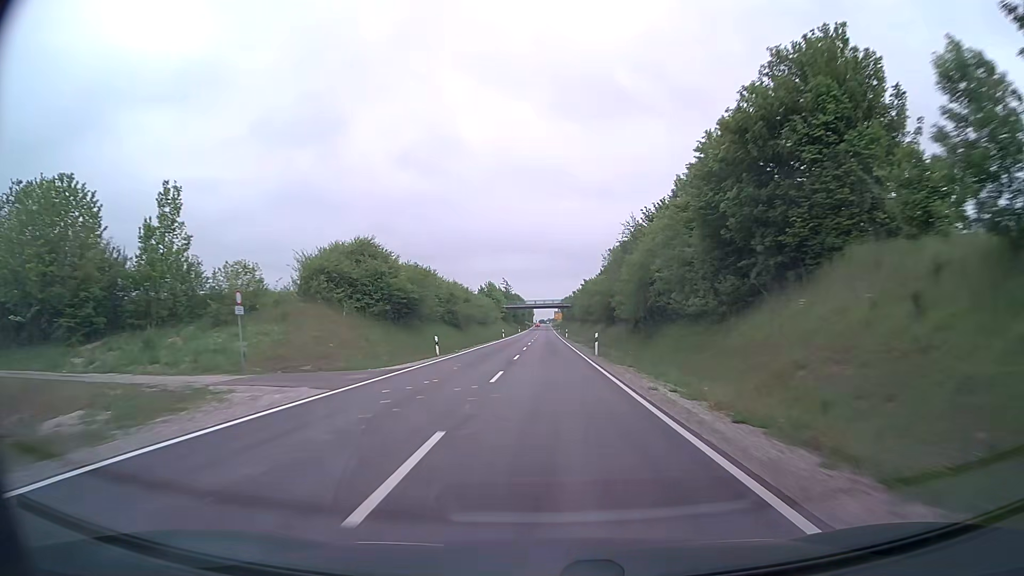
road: secondary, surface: asphalt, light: Day
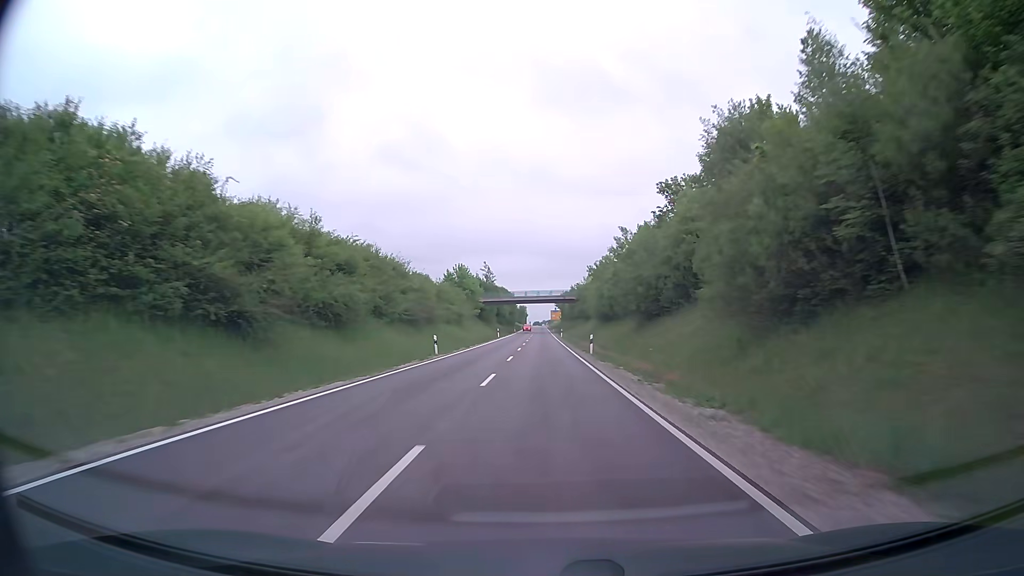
(+0.2, +48.8) m; +1°
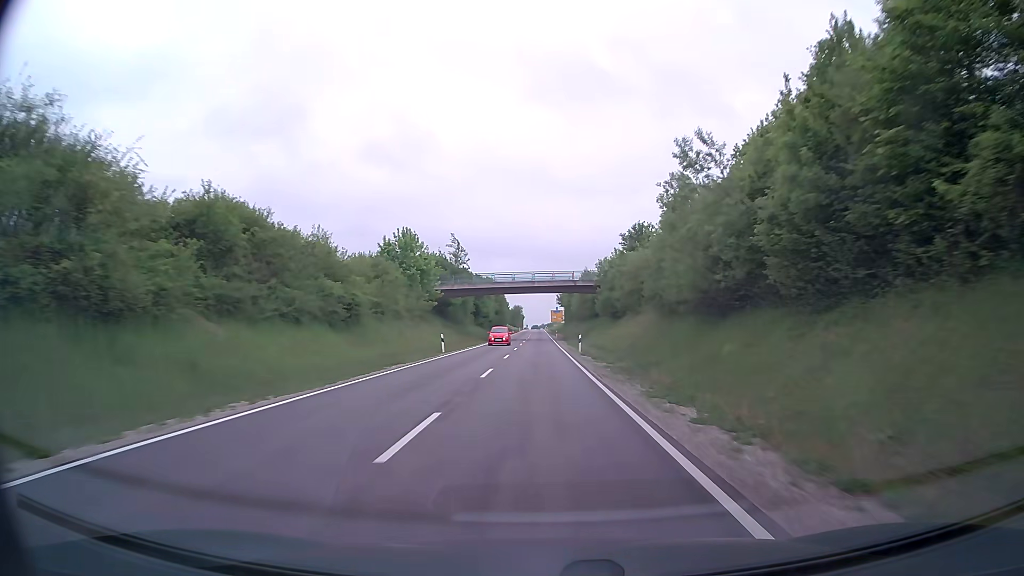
(+0.1, +44.9) m; 0°
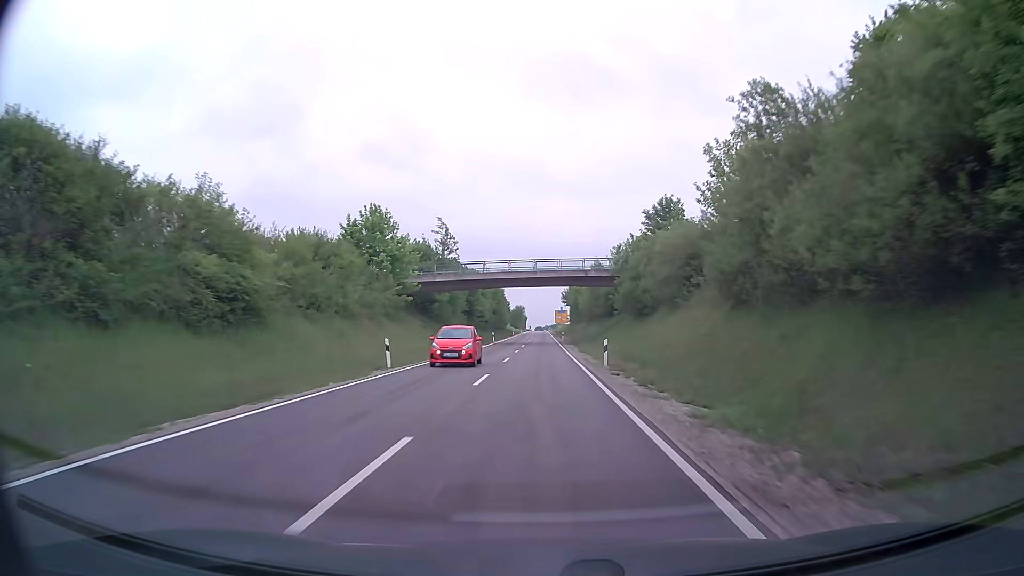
(0.0, +14.4) m; 0°
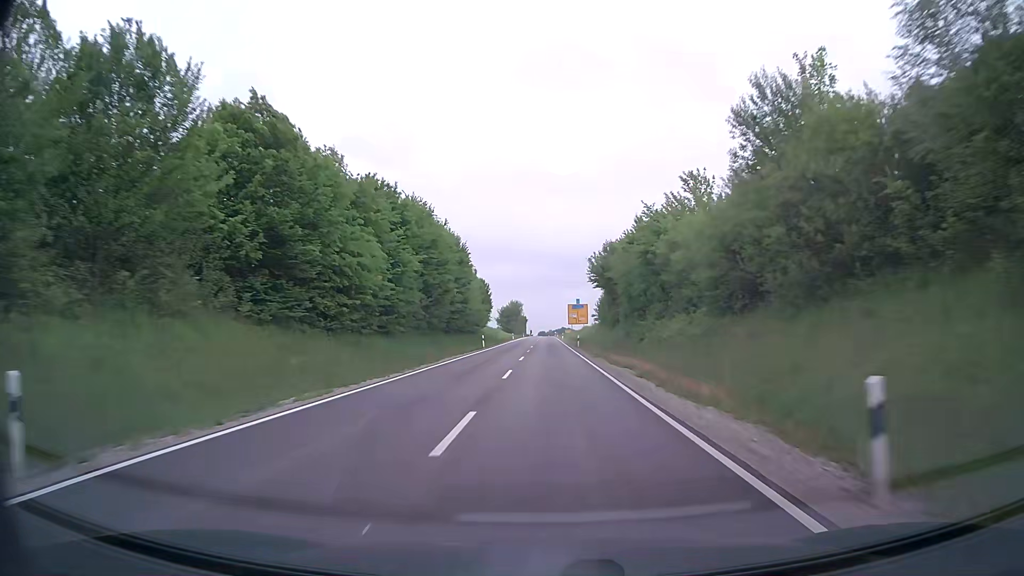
(-0.4, +69.4) m; +1°
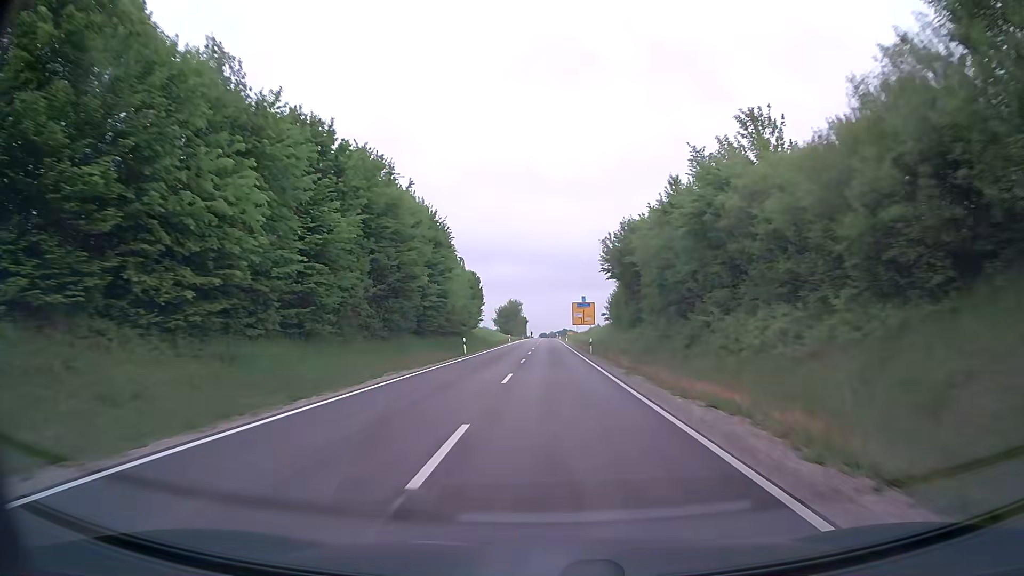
(-0.1, +13.6) m; -1°
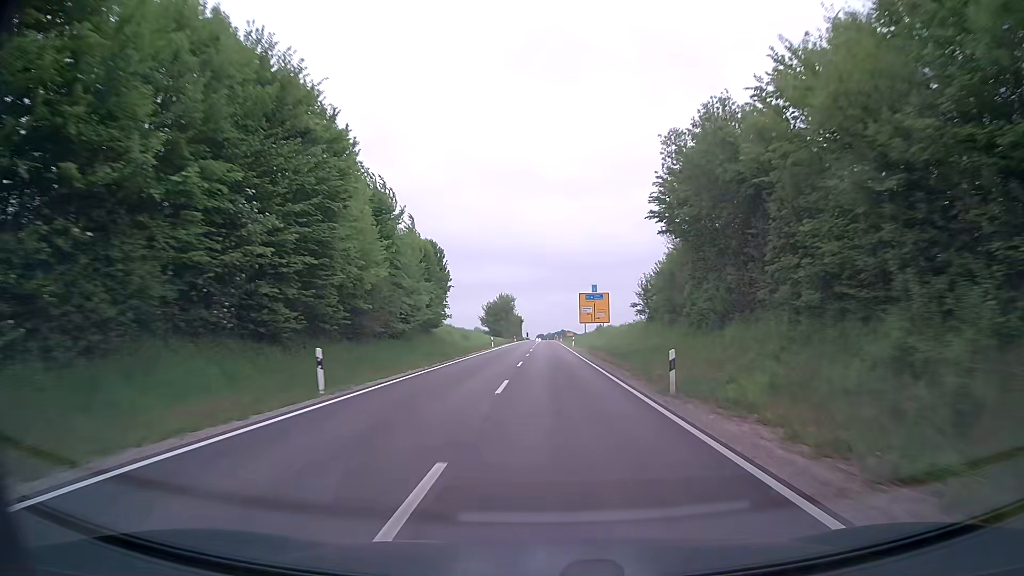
(0.0, +27.0) m; 0°
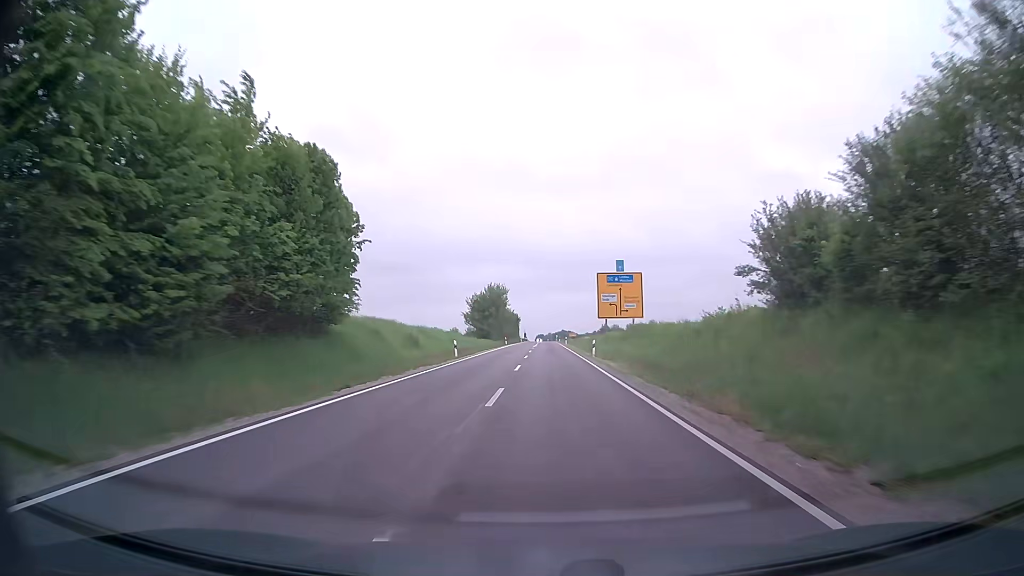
(+0.1, +26.9) m; 0°
(0, +10) (0, +20) (0, +30) (0, +40) (0, +50) (0, +60) (0, +70) (0, +80) (0, +90) (0, +100) m
